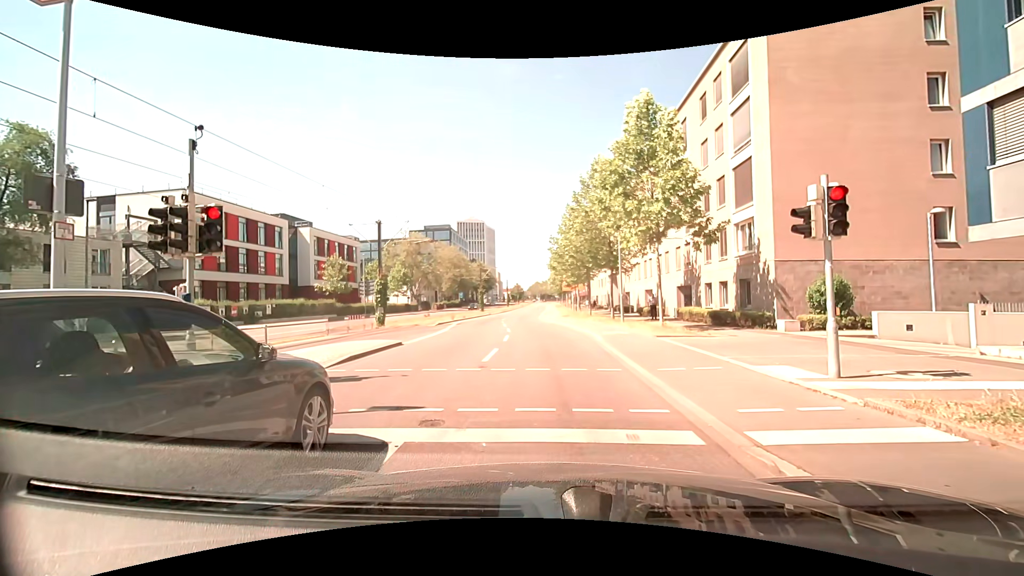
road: secondary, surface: asphalt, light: Day
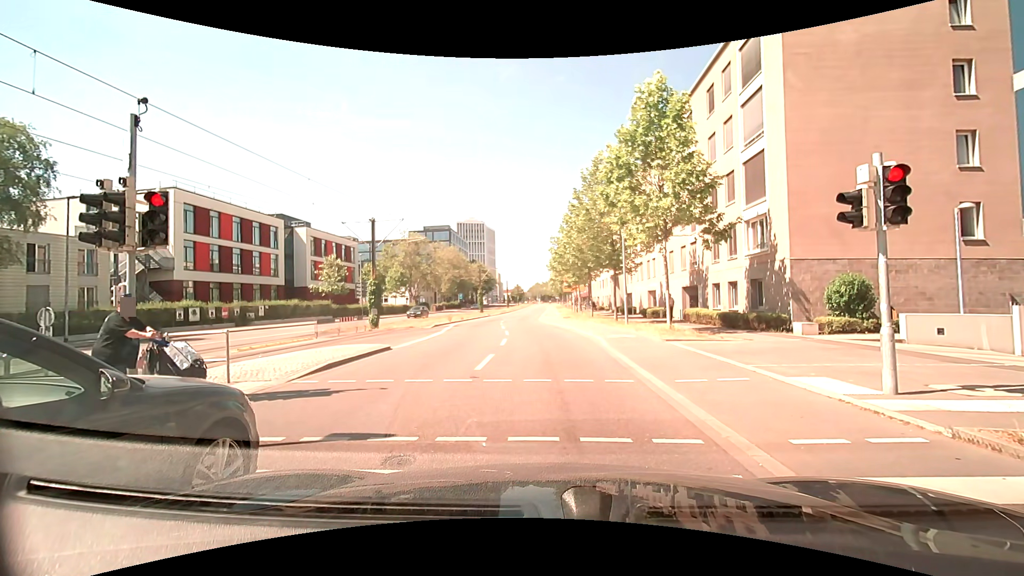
(0.0, +1.3) m; 0°
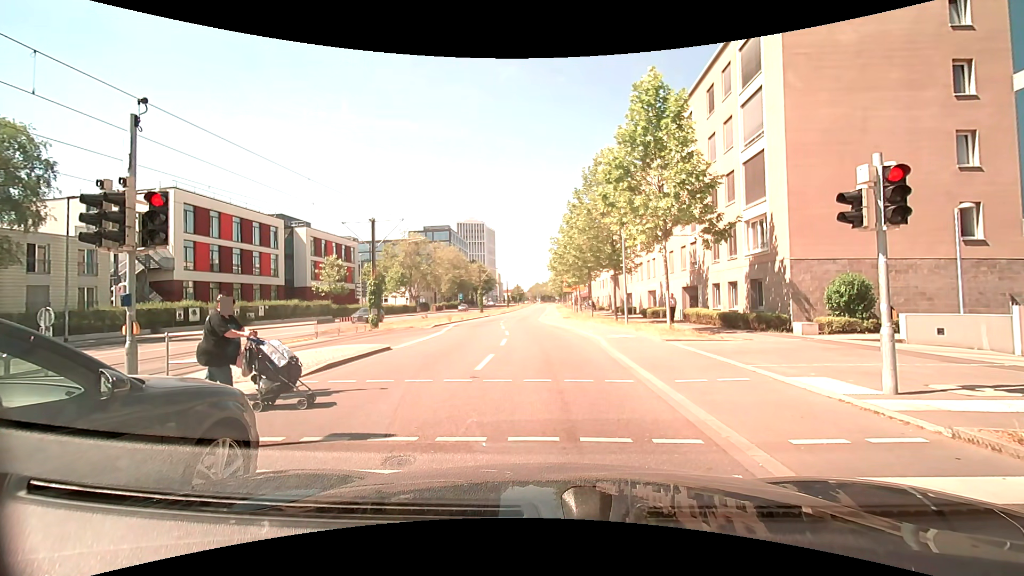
(0.0, 0.0) m; 0°
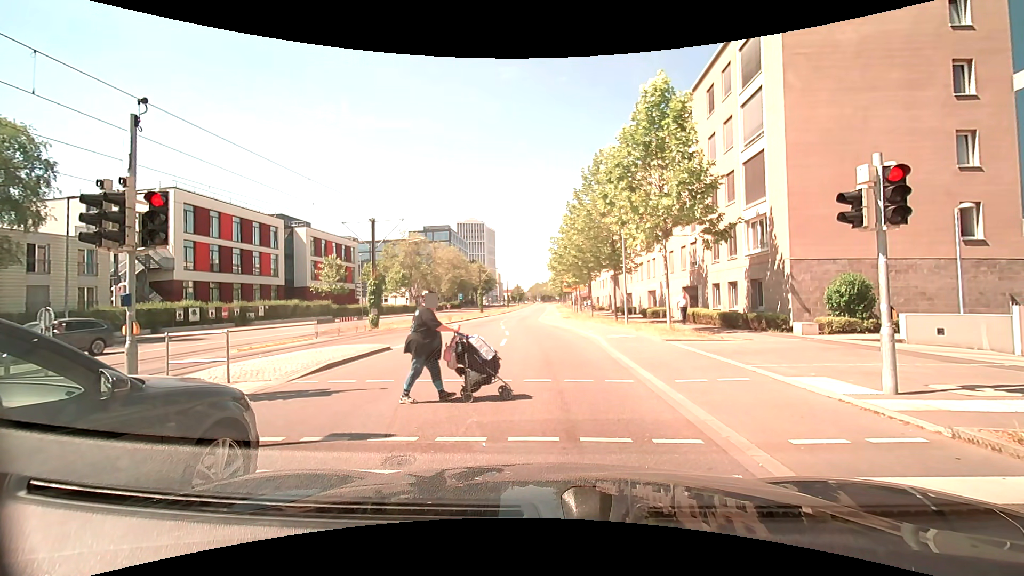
(0.0, 0.0) m; 0°
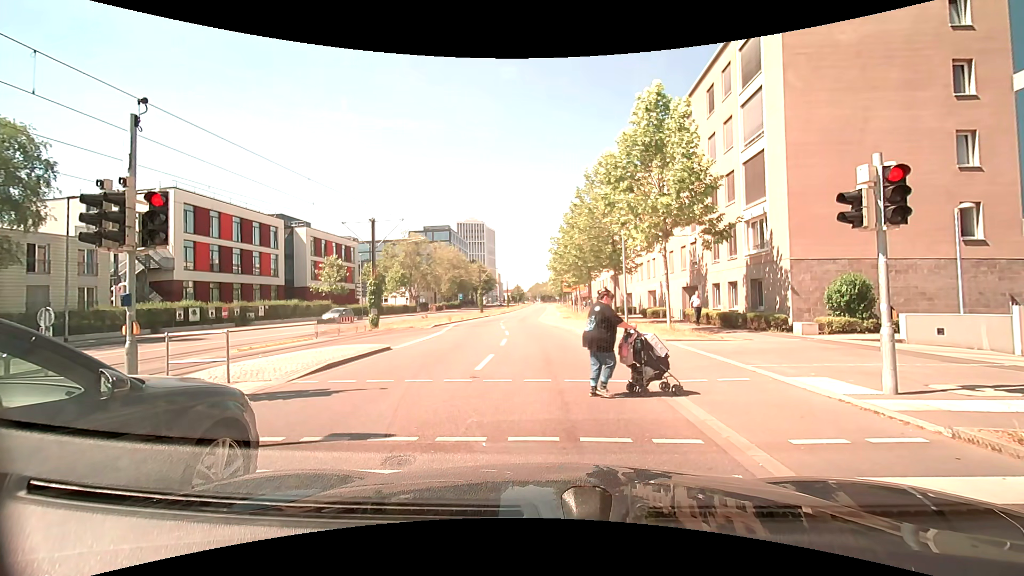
(0.0, 0.0) m; 0°
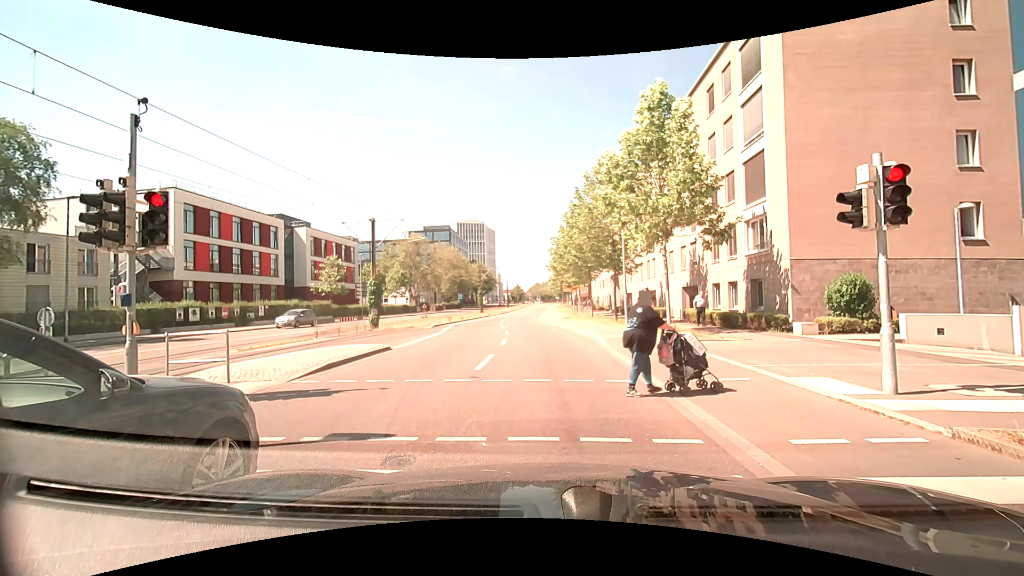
(0.0, 0.0) m; 0°
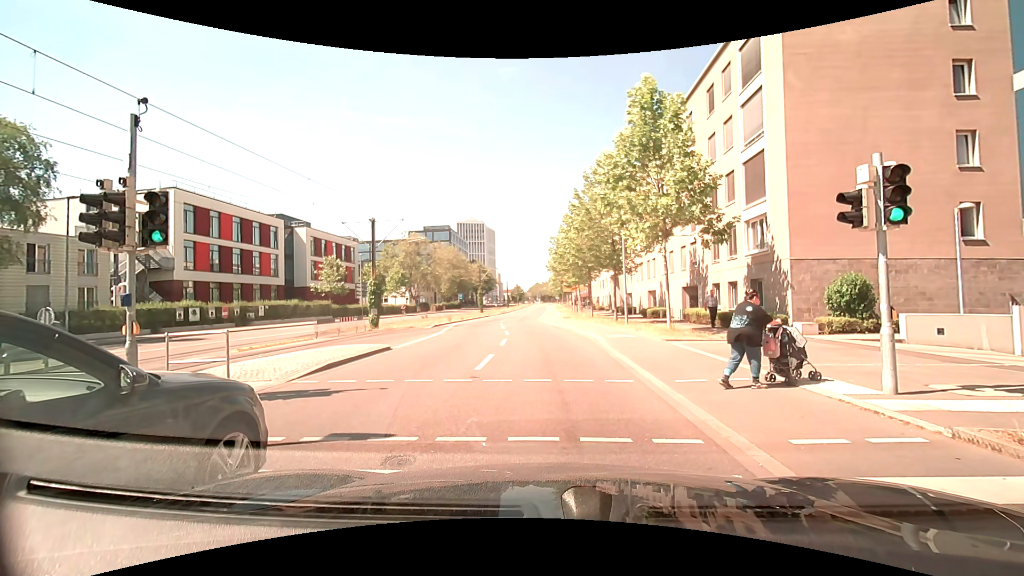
(0.0, 0.0) m; 0°
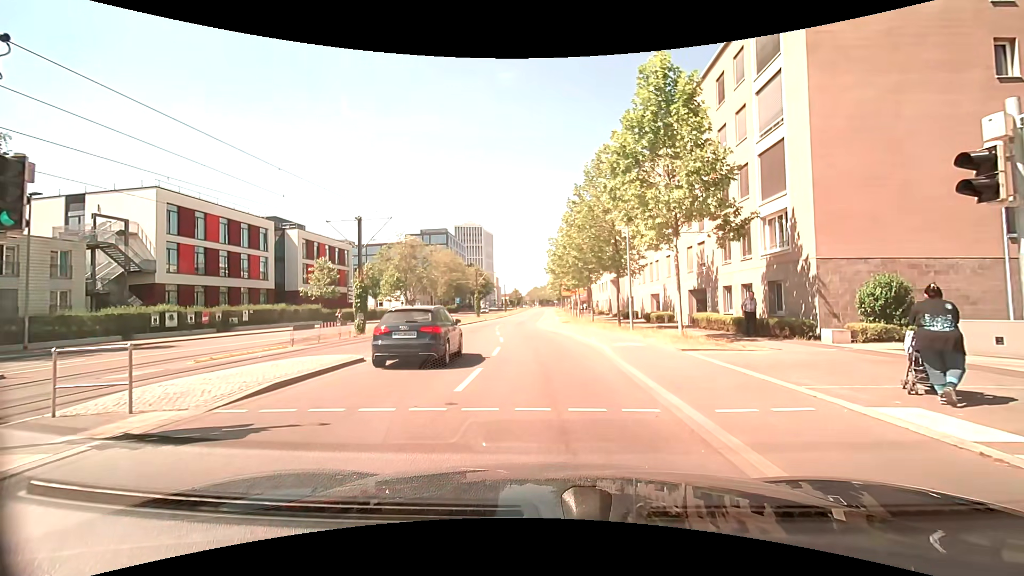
(0.0, +2.3) m; +1°
(0, +10) (0, +20) (-1, +30) (-2, +40) (-3, +50) (-3, +60) (-3, +70) (-3, +80) (-3, +90) (-3, +100) m
